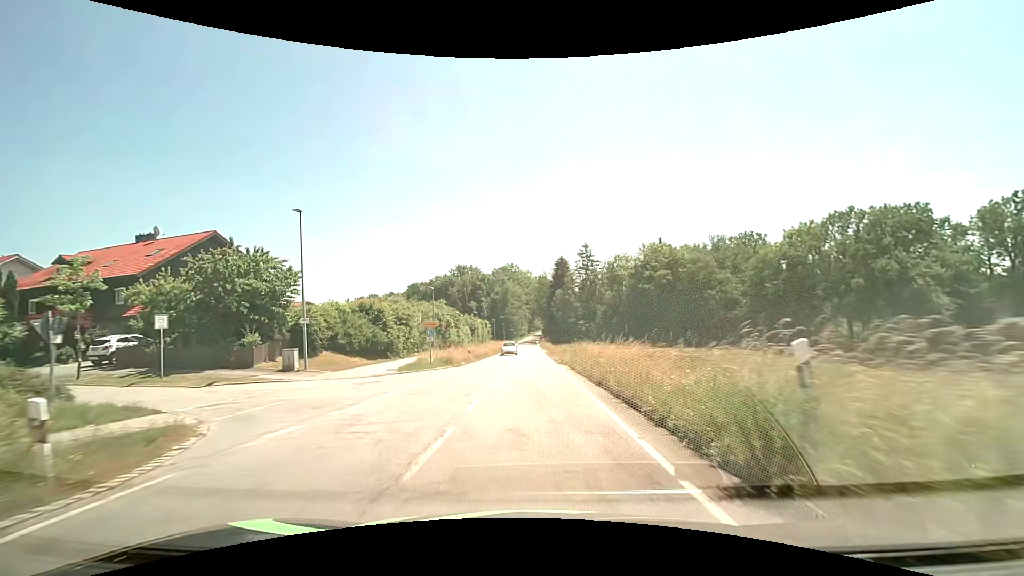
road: tertiary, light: Day
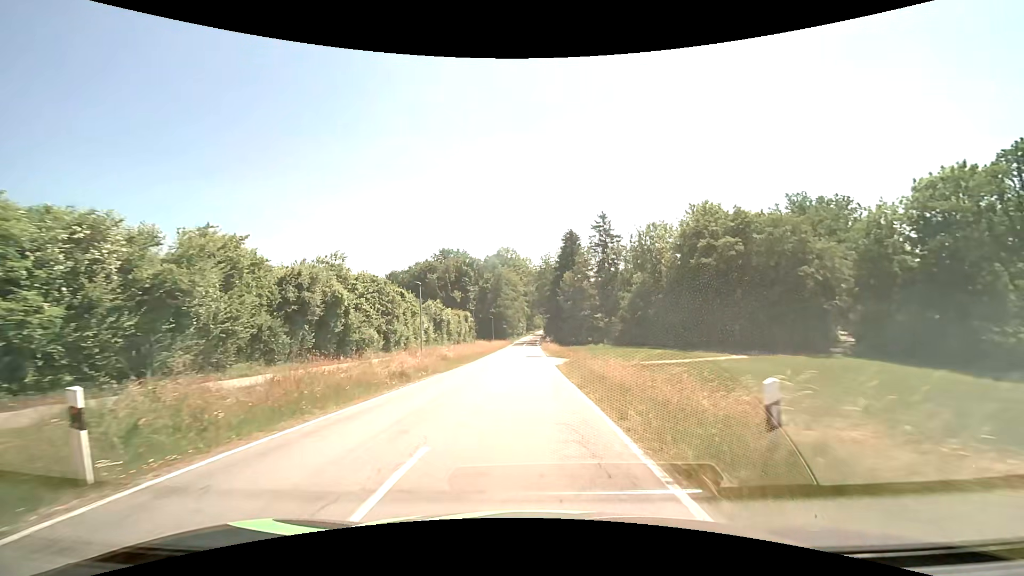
(-0.1, +33.3) m; 0°
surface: asphalt
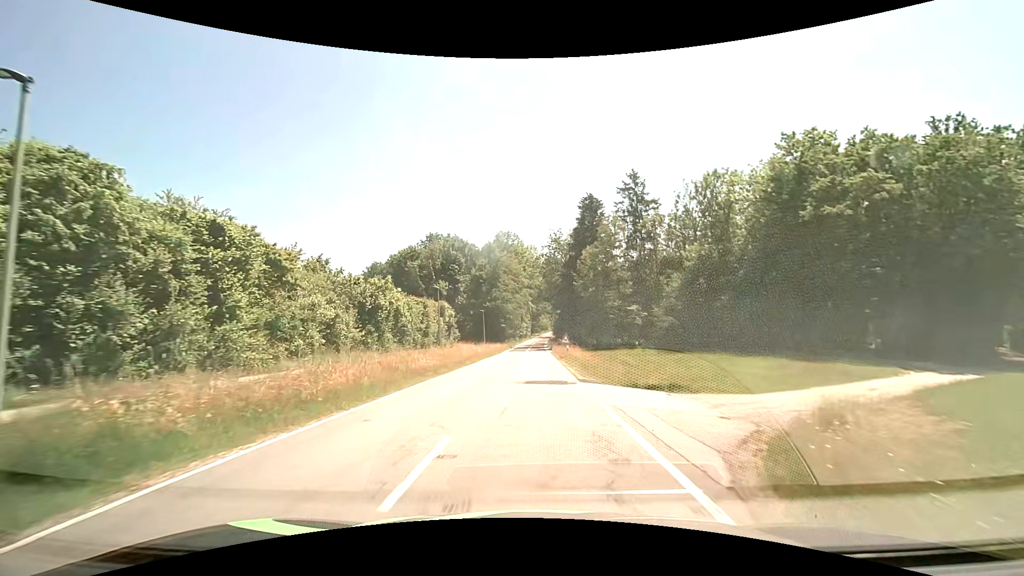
(-0.2, +26.7) m; -1°
(0, +10) (0, +20) (0, +30) (0, +40) (0, +50) (+1, +60) (+1, +70) (+1, +80) (+1, +90) (+1, +100) m
